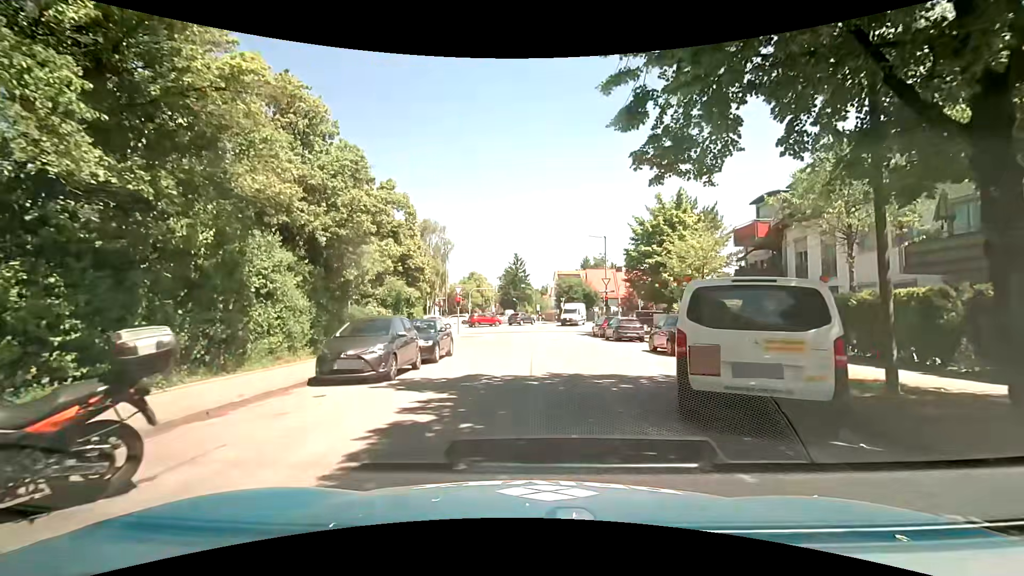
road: residential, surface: asphalt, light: Day
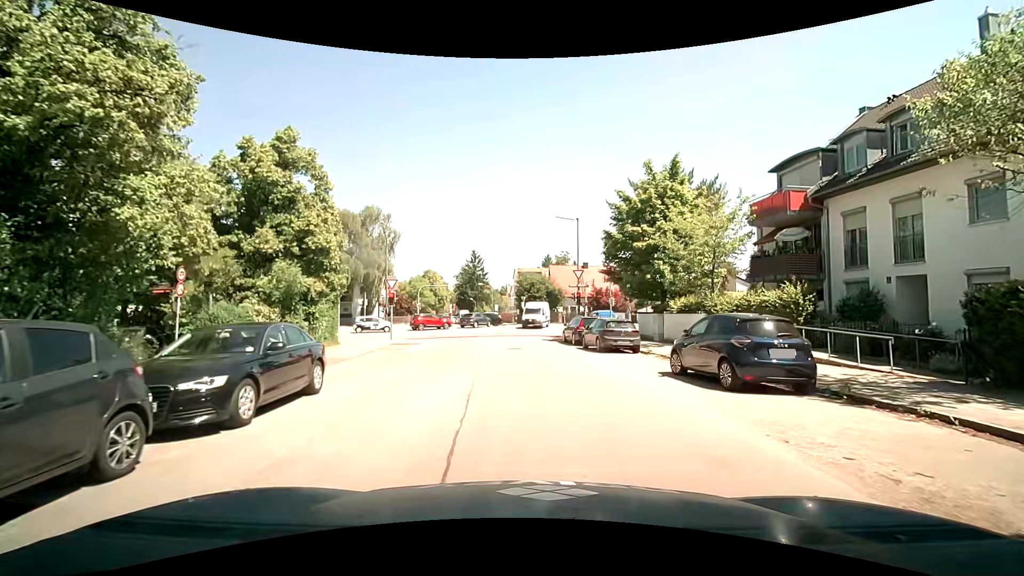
(+0.3, +8.9) m; +5°
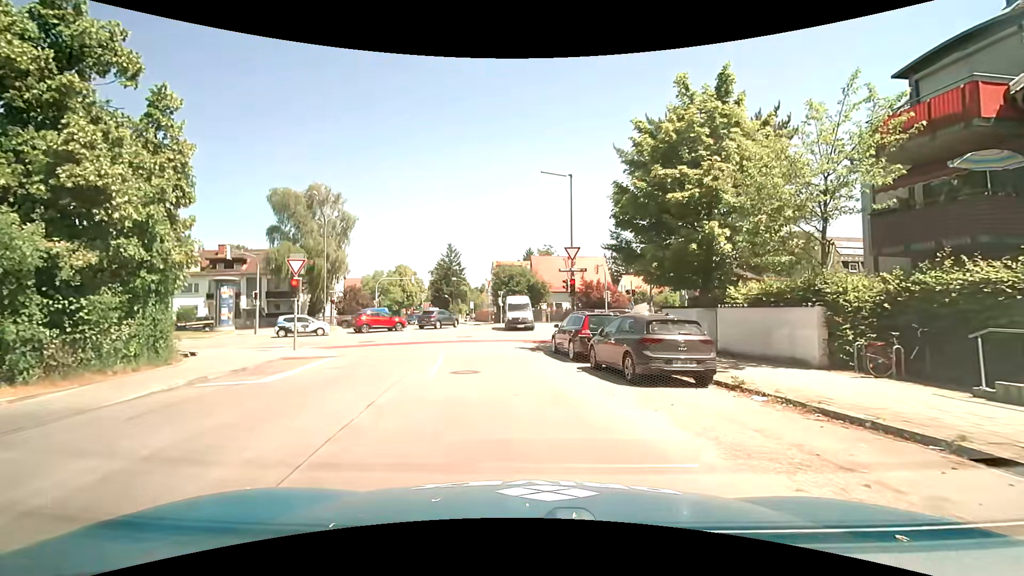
(+0.4, +10.6) m; +3°
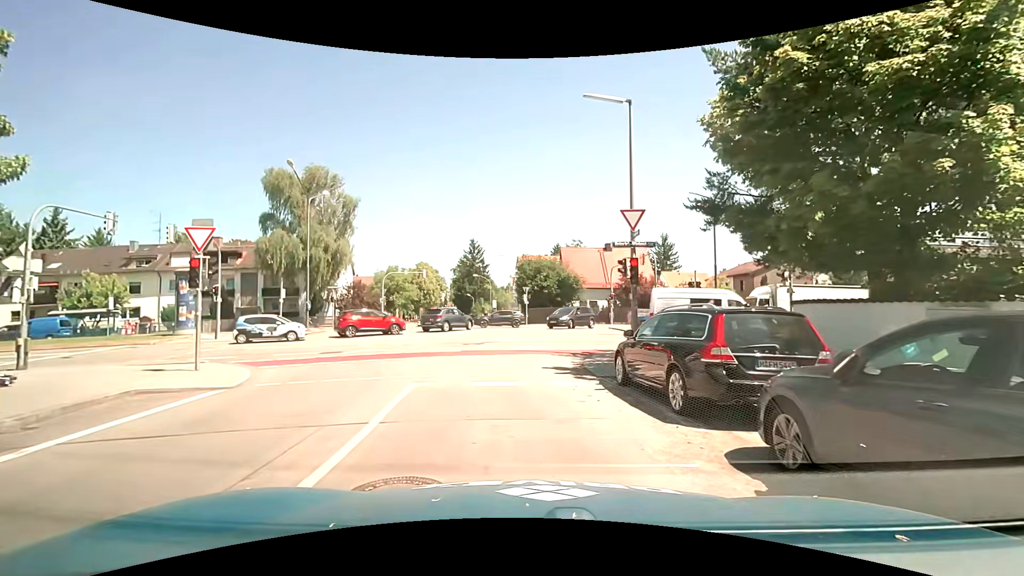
(-0.3, +8.5) m; -4°
(0, +10) (-1, +20) (0, +30) (-1, +40) (-3, +50) (-4, +60) (-6, +69) (-8, +79) (-10, +89) (-12, +99) m
